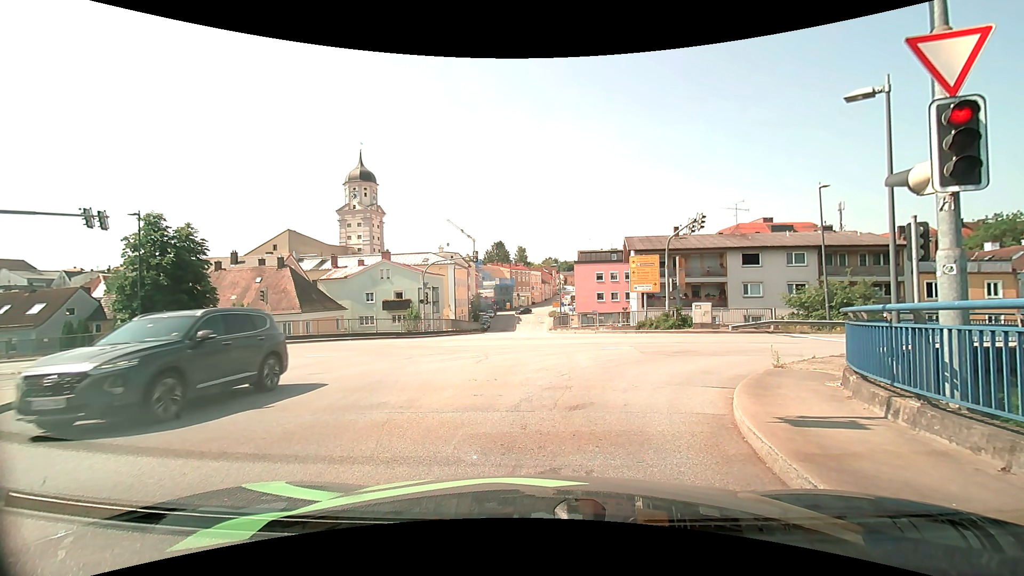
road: secondary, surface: asphalt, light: Day
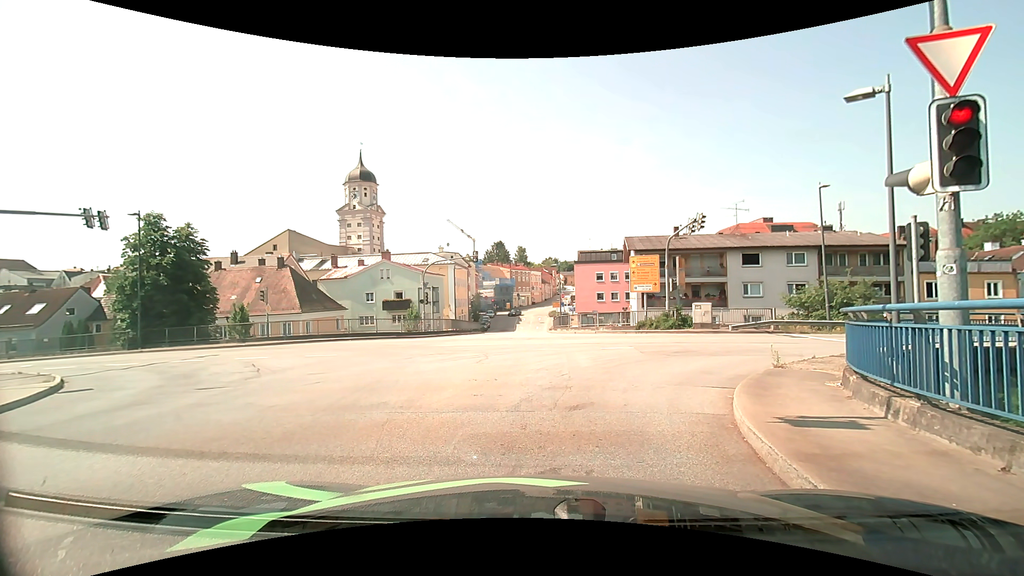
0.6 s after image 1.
(0.0, 0.0) m; 0°
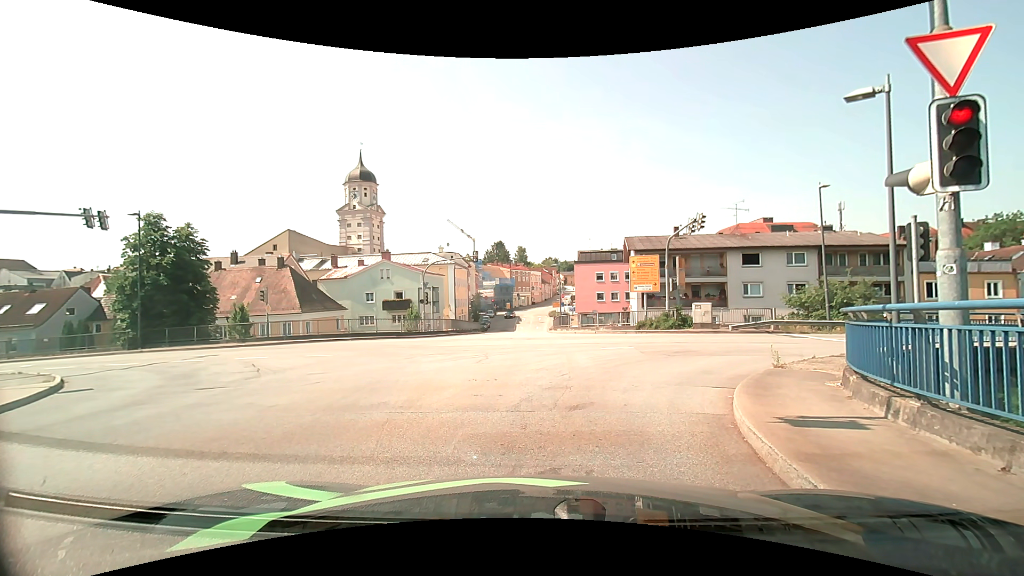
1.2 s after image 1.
(0.0, 0.0) m; 0°
